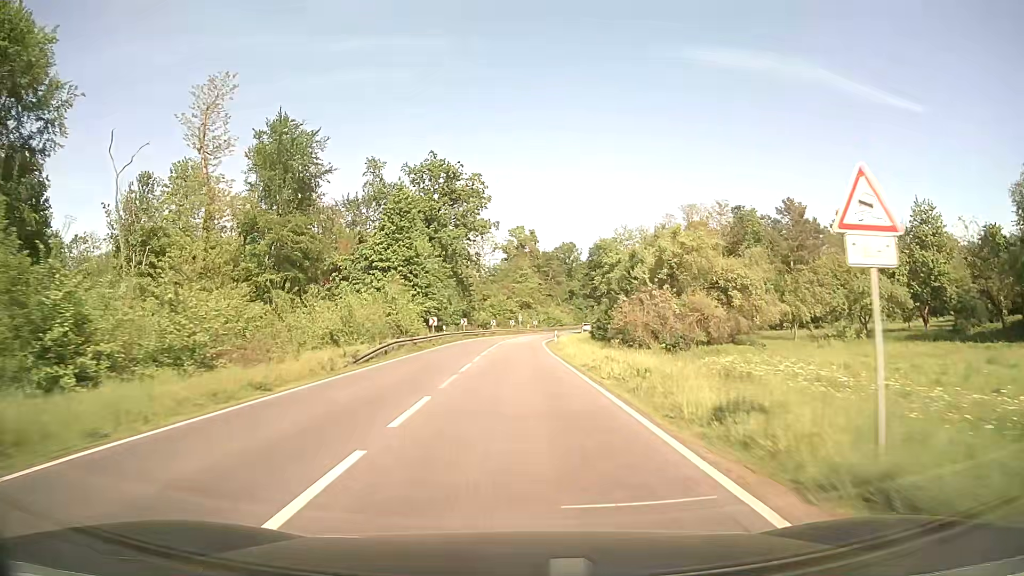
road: primary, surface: asphalt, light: Day
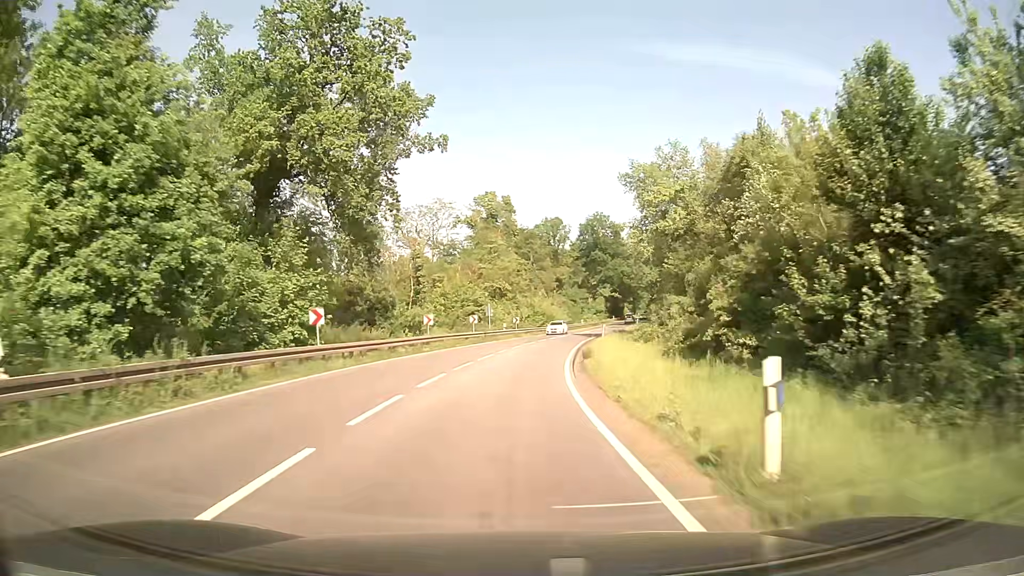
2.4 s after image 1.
(+0.6, +45.3) m; +2°
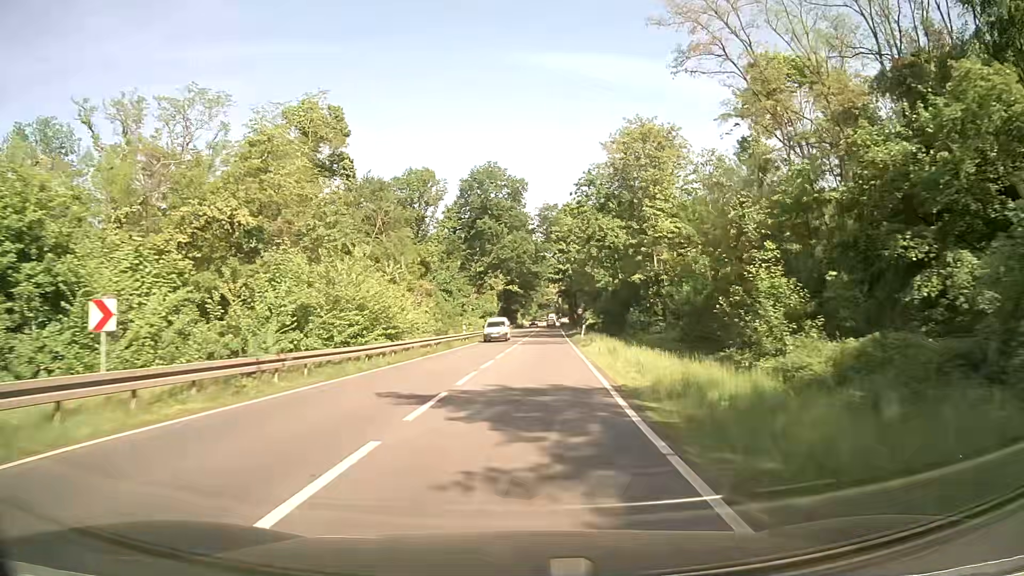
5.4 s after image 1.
(+4.3, +56.2) m; +11°
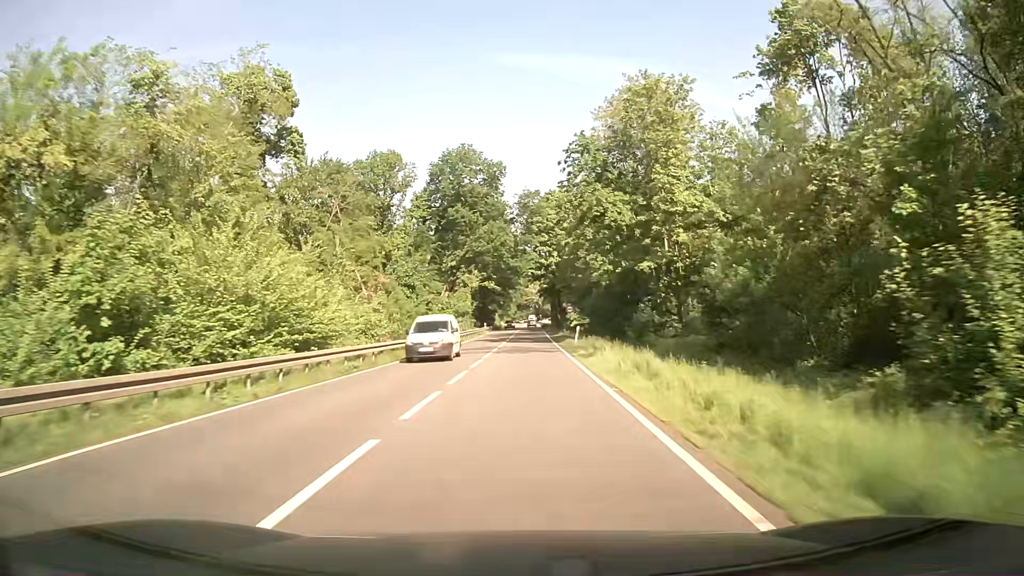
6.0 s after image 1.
(+0.1, +11.2) m; +2°
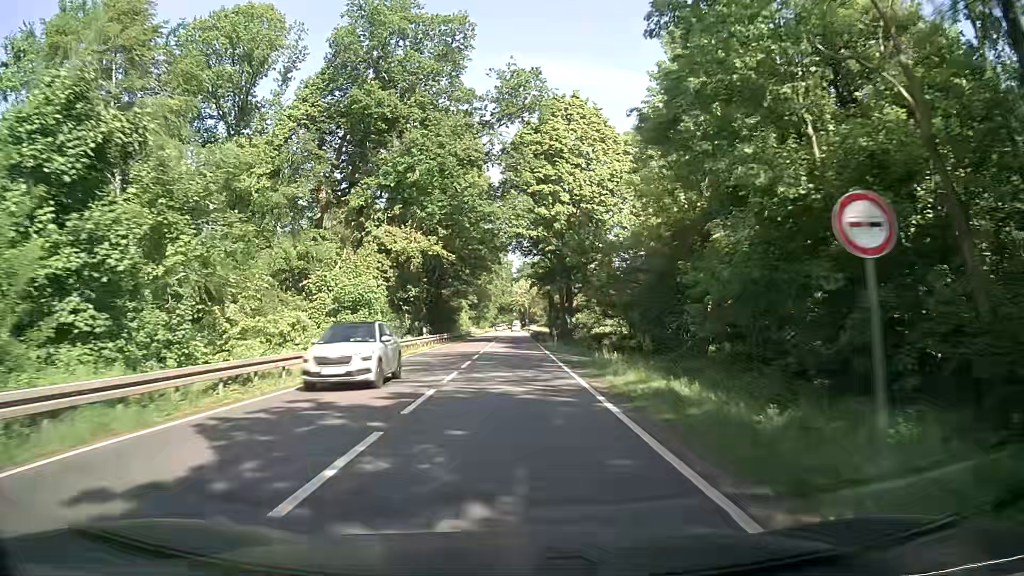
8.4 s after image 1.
(+0.7, +45.0) m; +1°
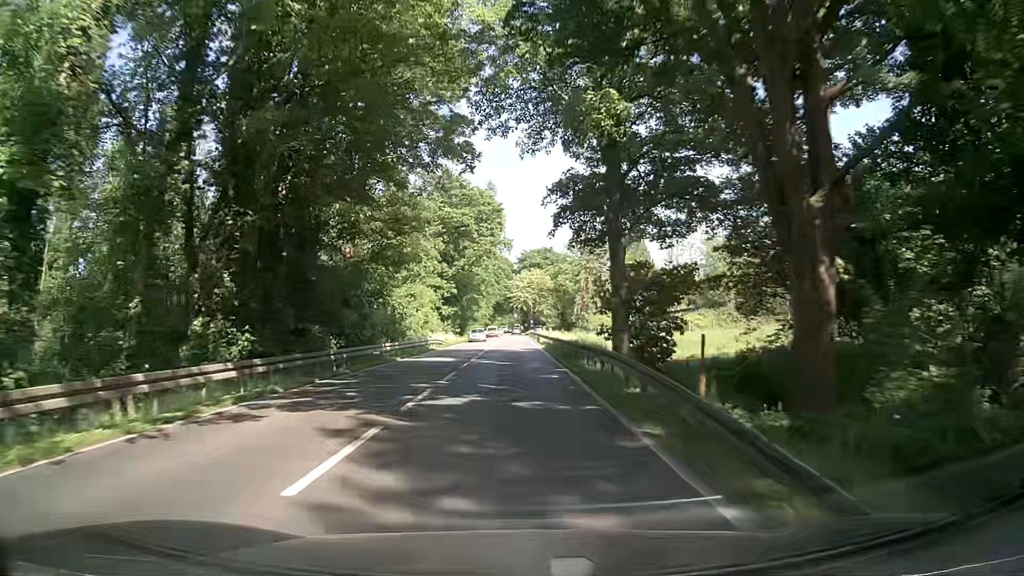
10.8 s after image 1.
(0.0, +45.0) m; 0°
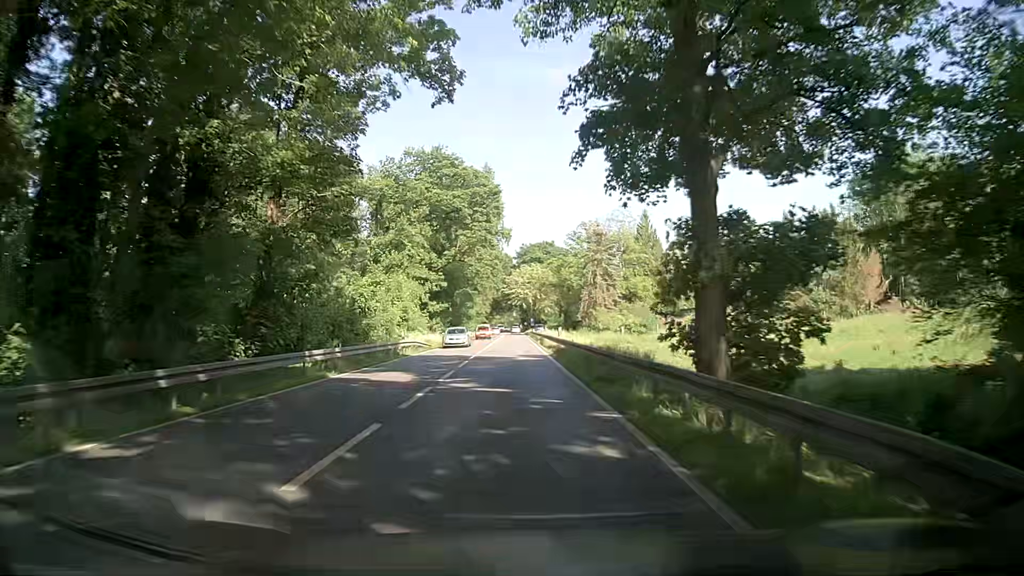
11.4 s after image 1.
(+0.1, +11.2) m; +1°
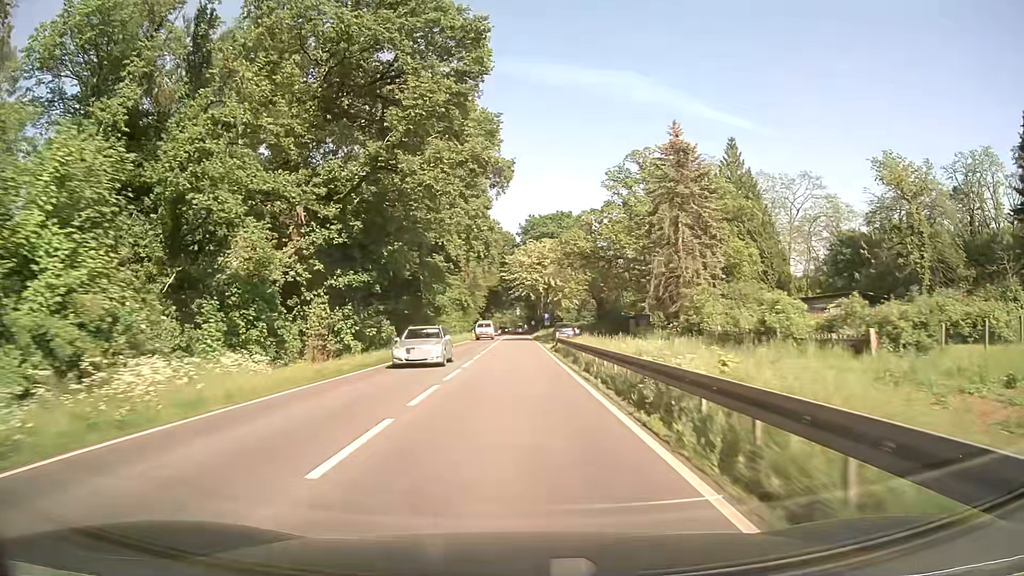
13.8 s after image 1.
(-1.0, +45.0) m; -1°
(0, +10) (0, +20) (0, +30) (0, +40) (0, +50) (0, +60) (0, +70) (0, +80) (0, +90) (0, +100) m
